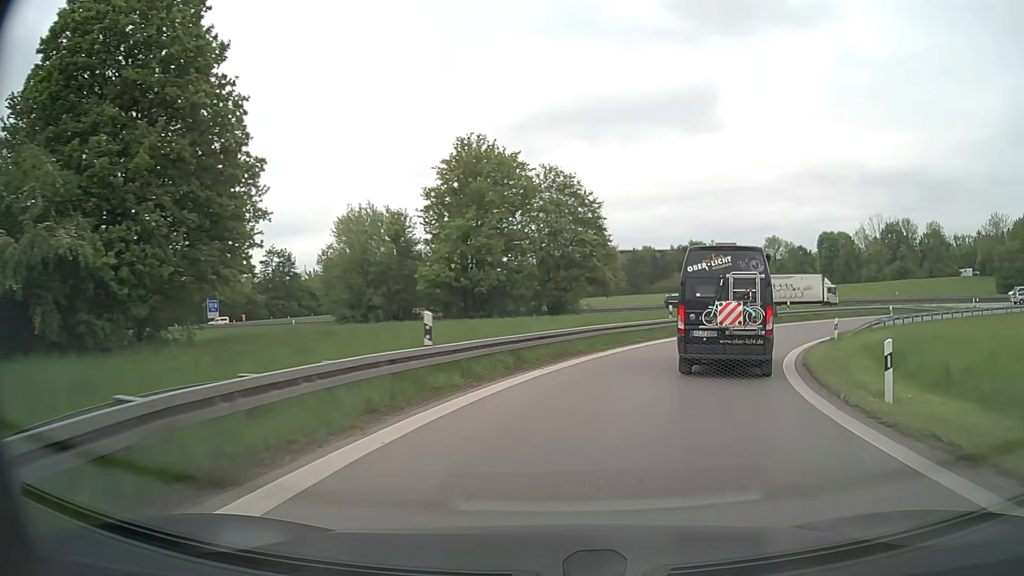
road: motorway_link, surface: asphalt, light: Day
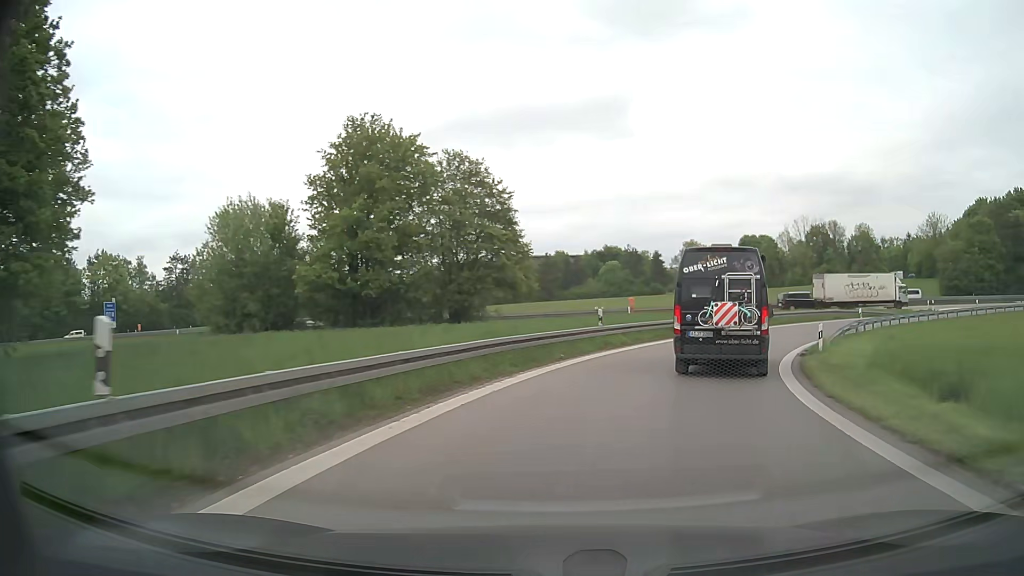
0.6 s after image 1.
(+0.5, +6.9) m; +9°
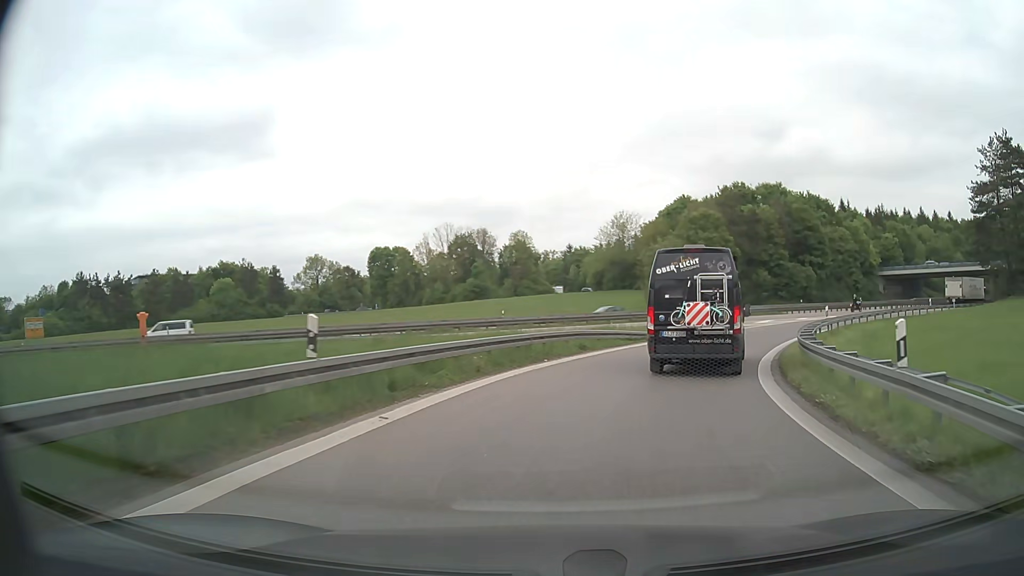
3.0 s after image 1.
(+6.9, +27.4) m; +30°
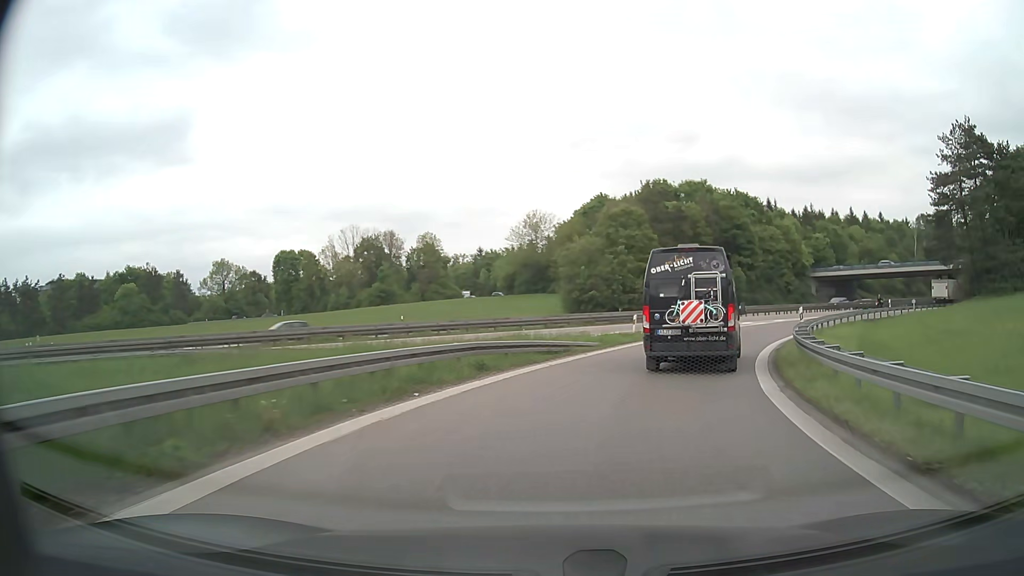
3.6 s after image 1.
(+0.5, +7.2) m; +7°
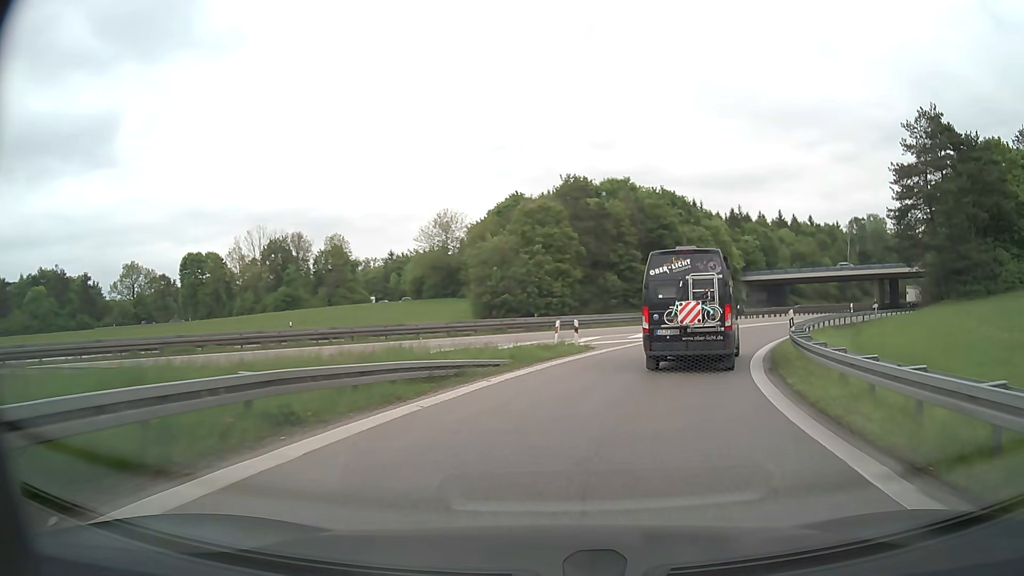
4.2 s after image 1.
(+0.5, +7.3) m; +7°
